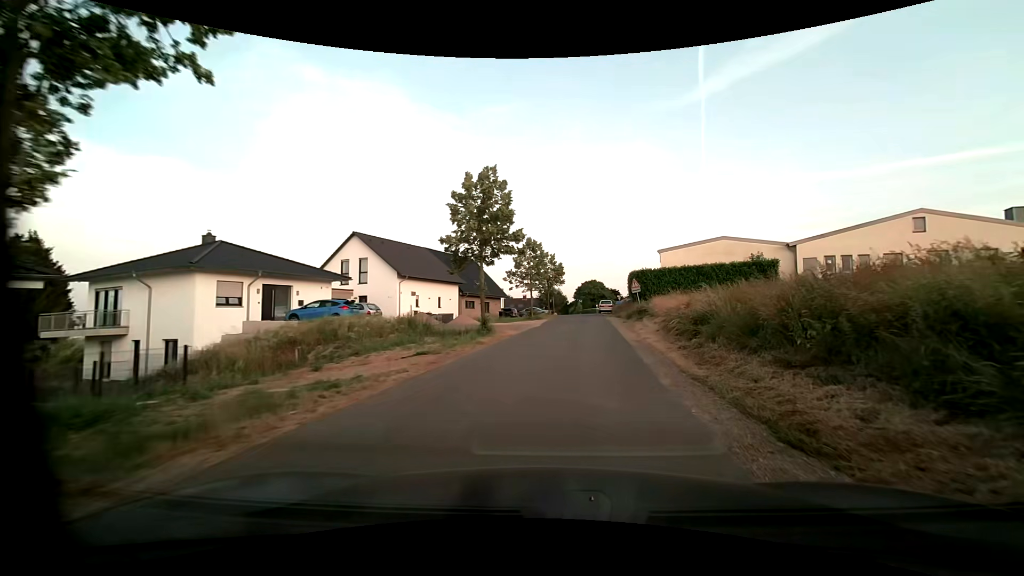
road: unclassified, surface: asphalt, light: Day
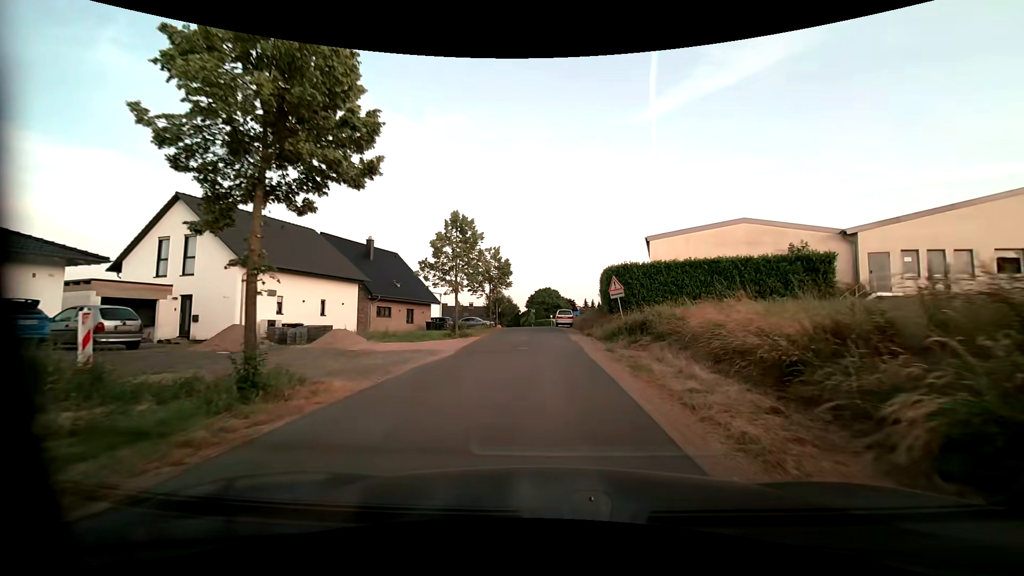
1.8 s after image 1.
(+1.2, +15.3) m; +5°
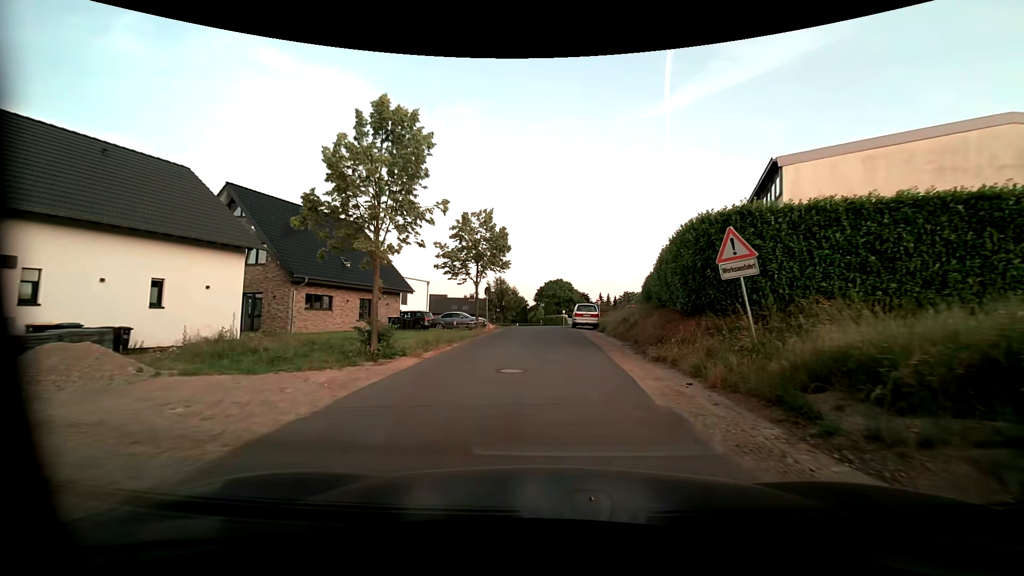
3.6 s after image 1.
(0.0, +15.0) m; -1°
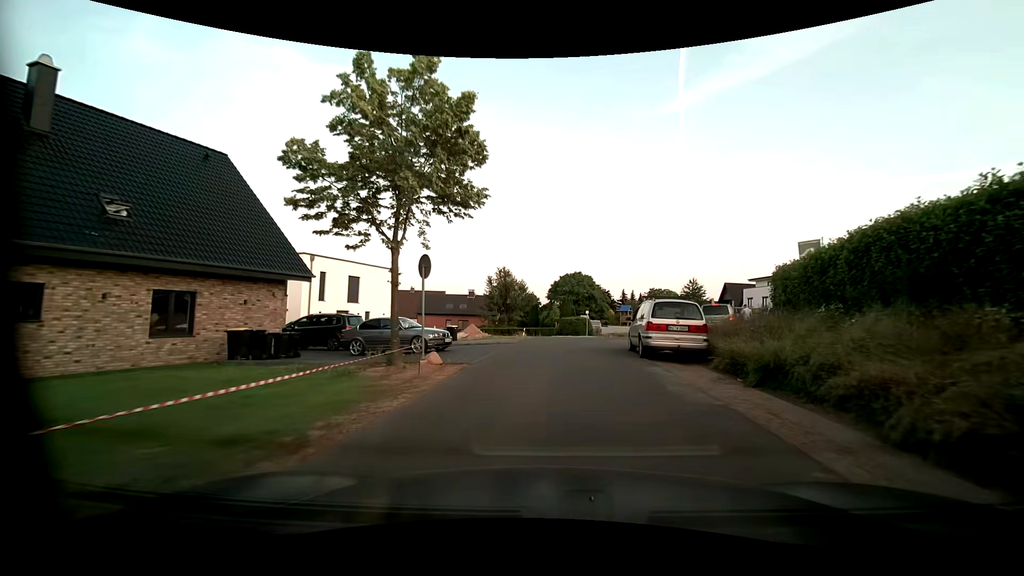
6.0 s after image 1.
(-0.3, +19.6) m; -2°
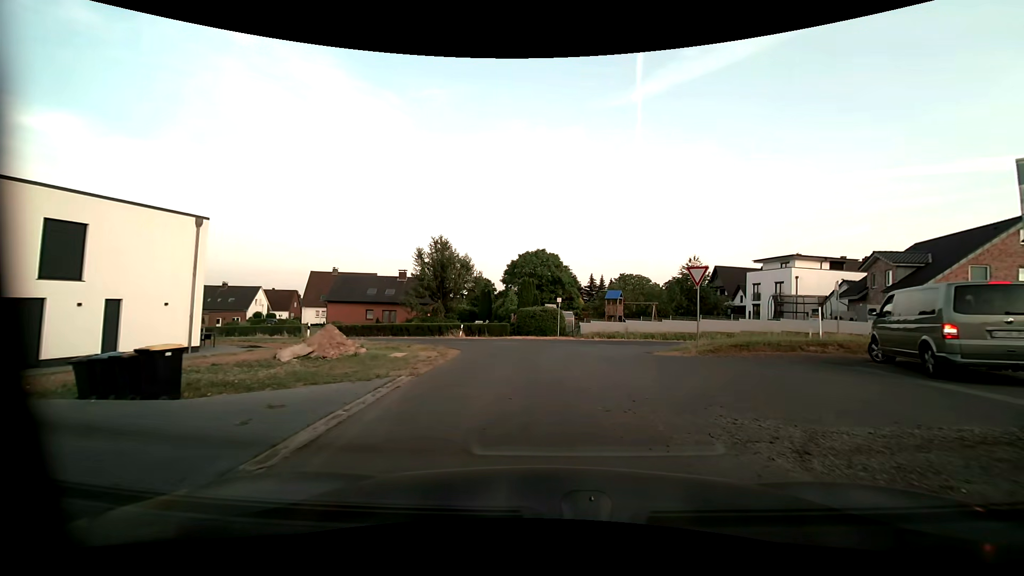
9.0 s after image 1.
(+0.7, +20.4) m; +5°
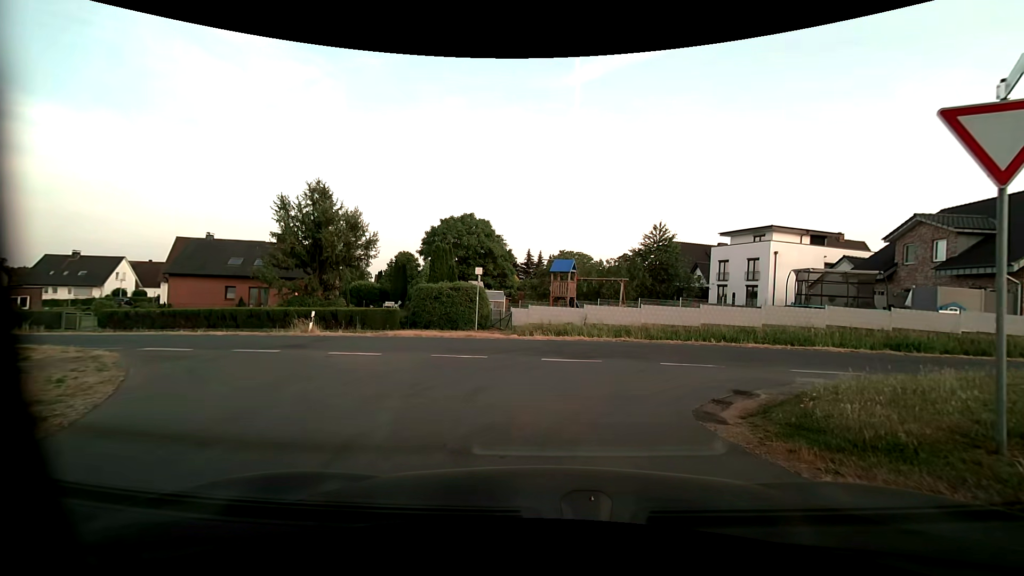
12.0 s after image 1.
(+1.0, +14.2) m; +8°
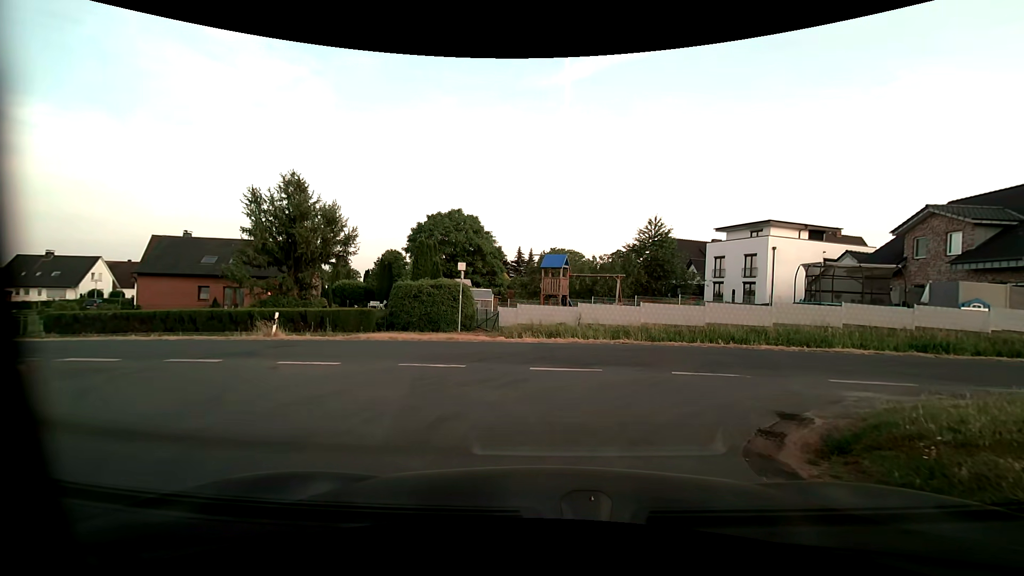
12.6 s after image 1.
(0.0, +2.0) m; +1°
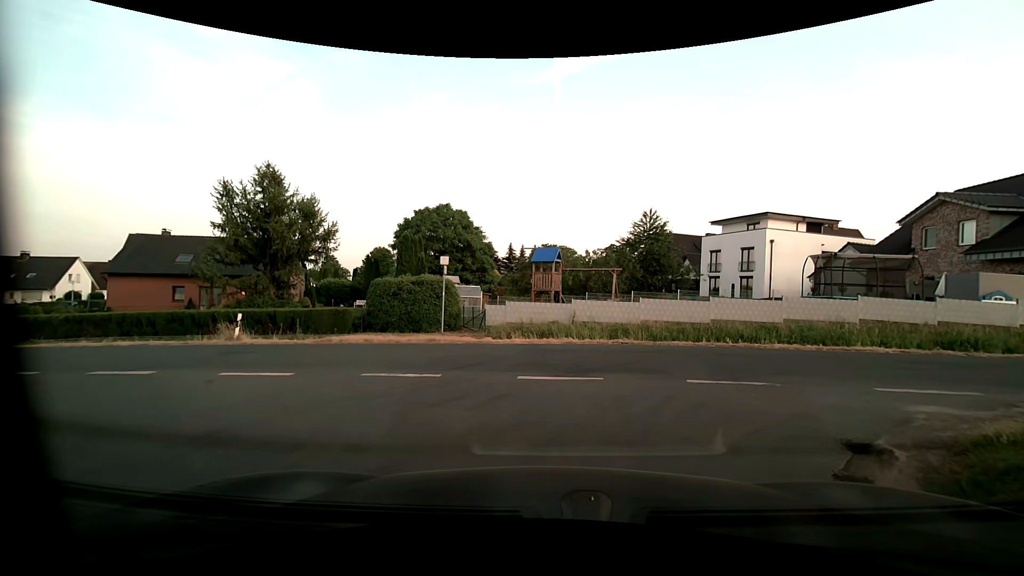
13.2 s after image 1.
(0.0, +1.7) m; +1°
